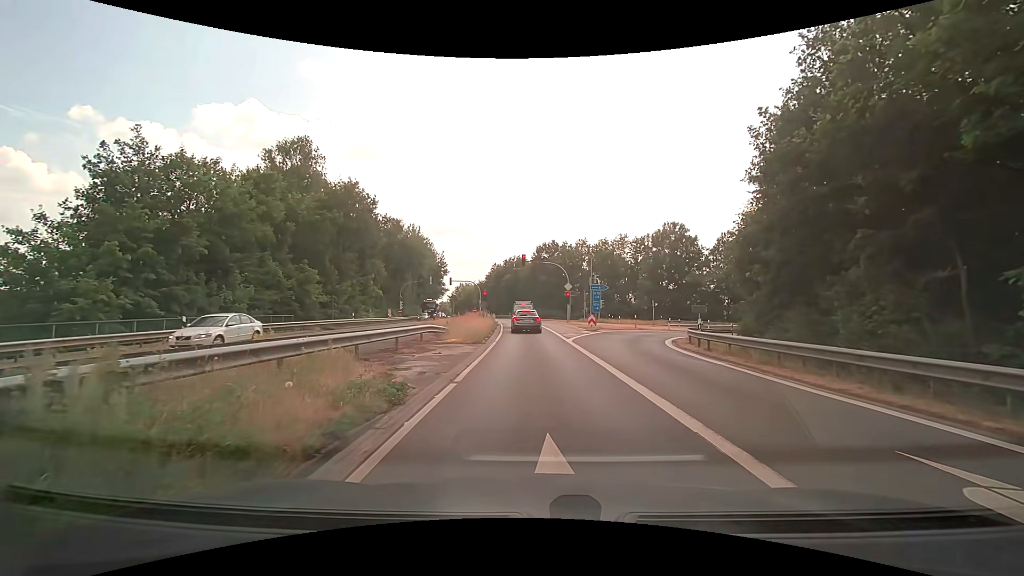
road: secondary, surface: asphalt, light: Day
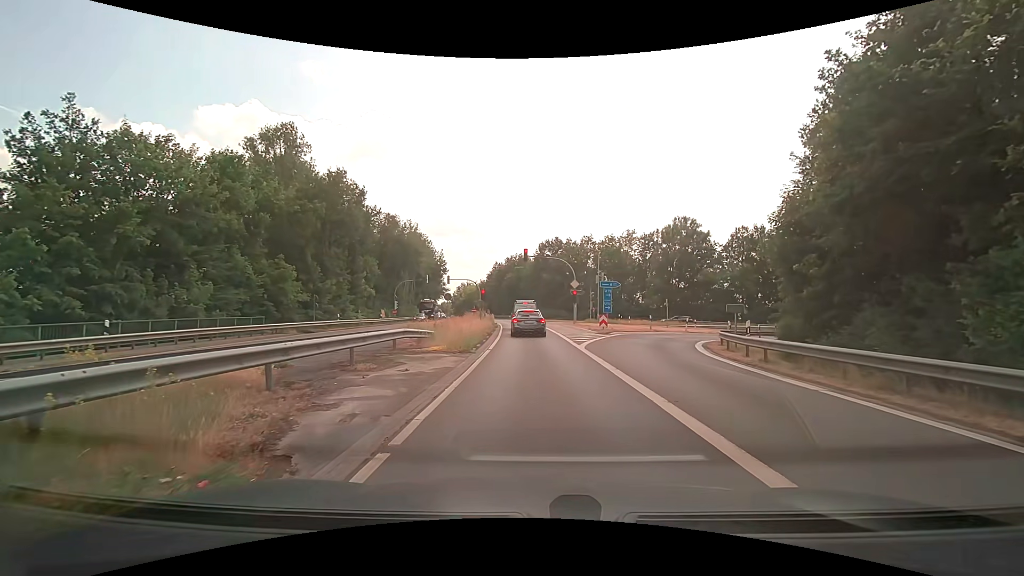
(0.0, +4.5) m; 0°
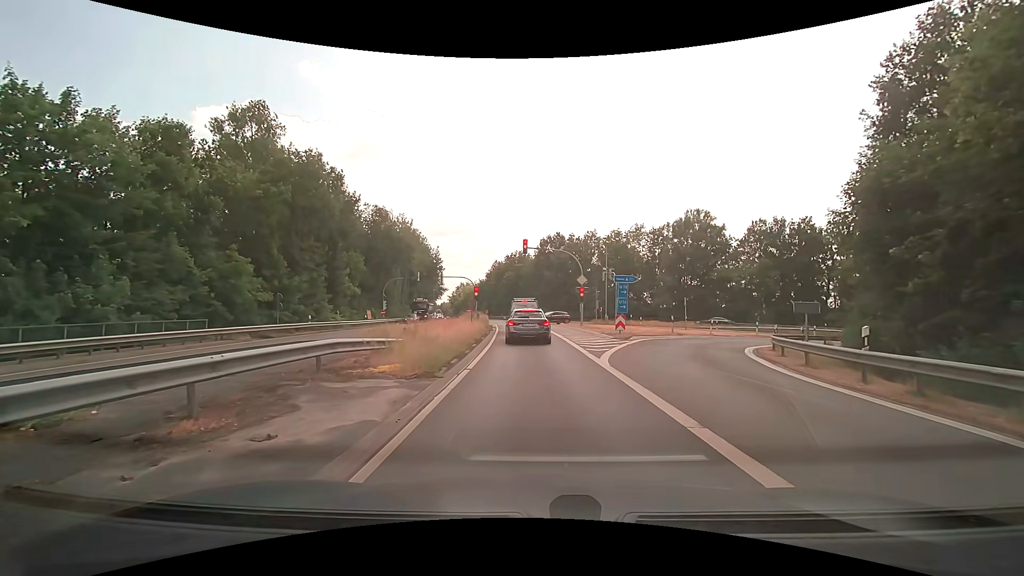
(0.0, +5.9) m; -1°
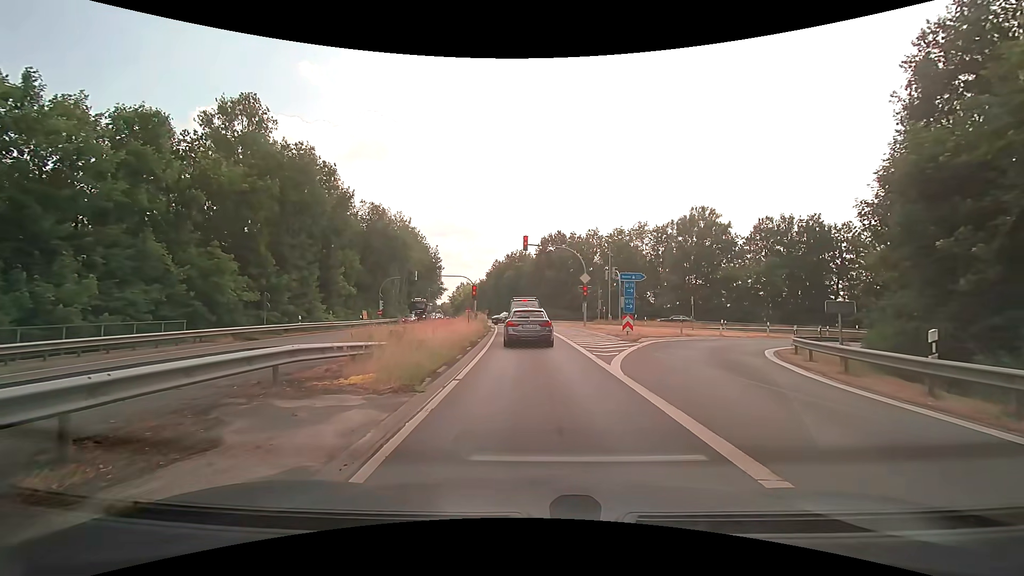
(0.0, +1.8) m; +1°
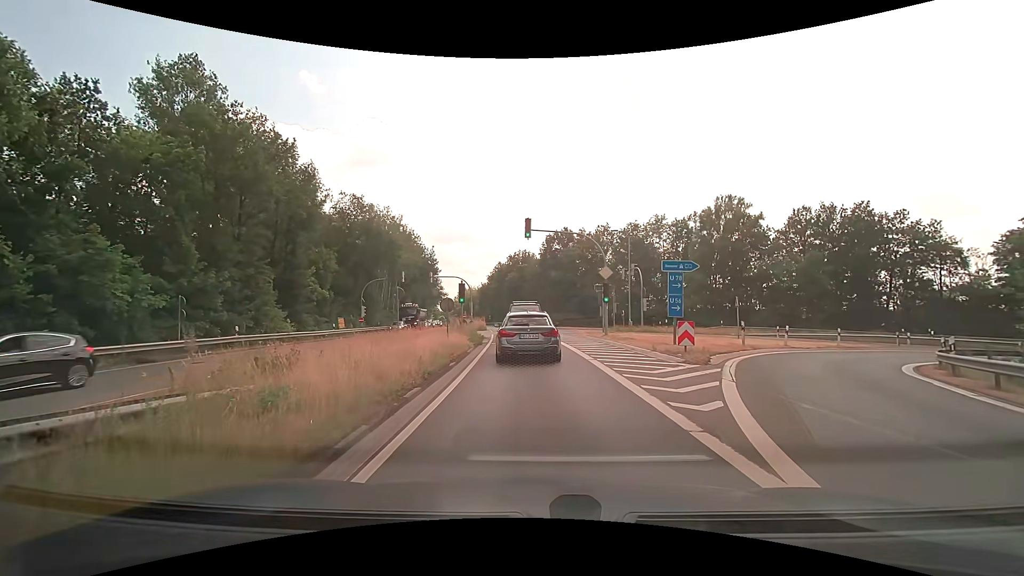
(-0.2, +8.6) m; -1°
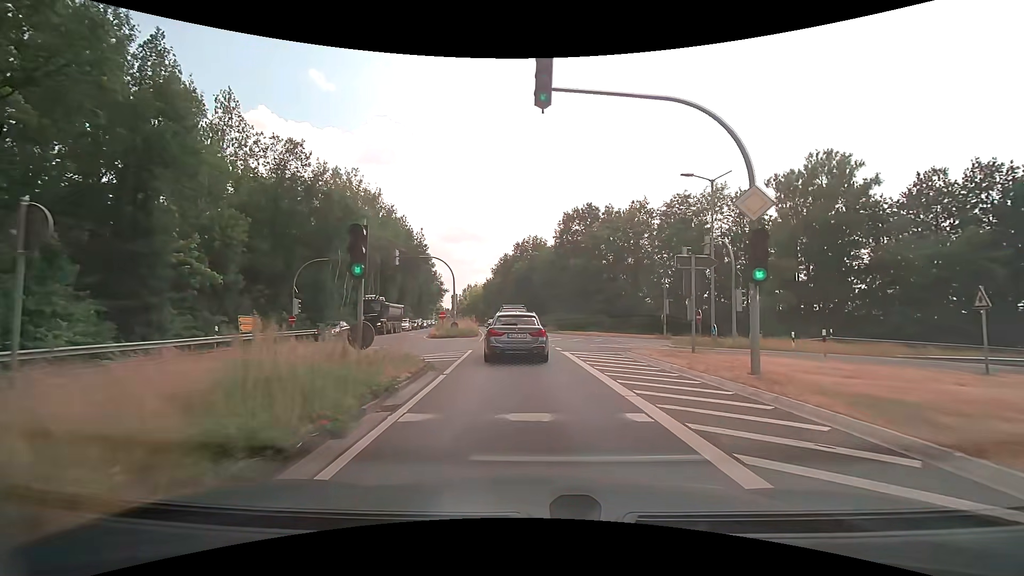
(-0.4, +18.9) m; -2°
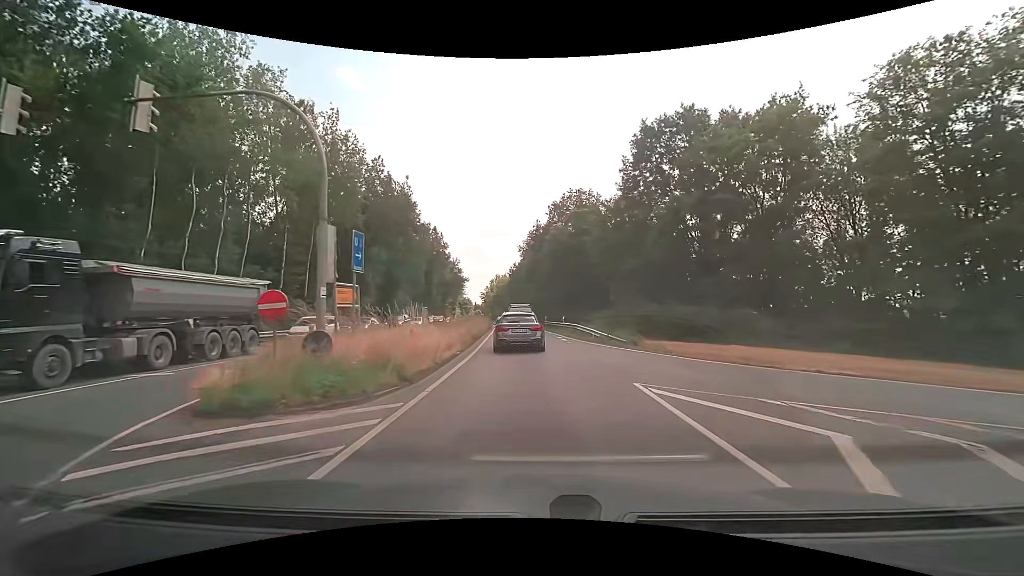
(-1.2, +28.1) m; -4°
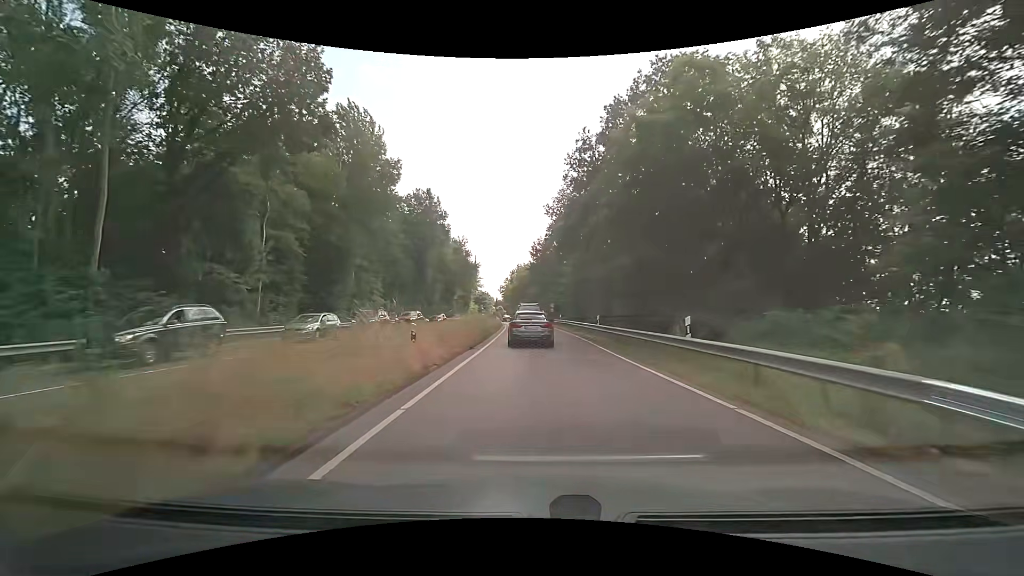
(-0.7, +28.0) m; -3°
(0, +10) (0, +20) (0, +30) (0, +40) (-1, +50) (-1, +60) (-2, +70) (-3, +80) (-4, +90) (-5, +100) m
